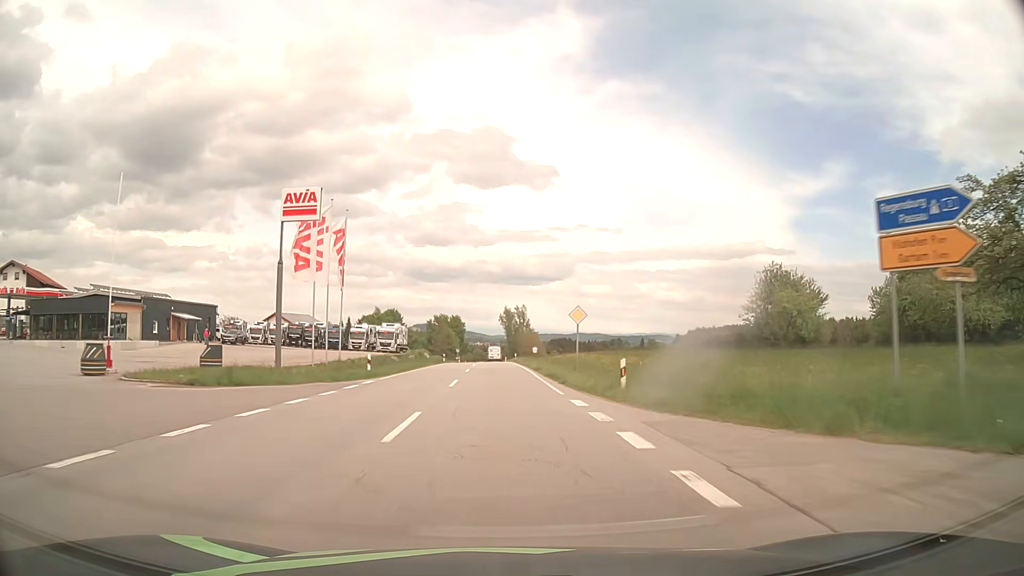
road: secondary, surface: asphalt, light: Day
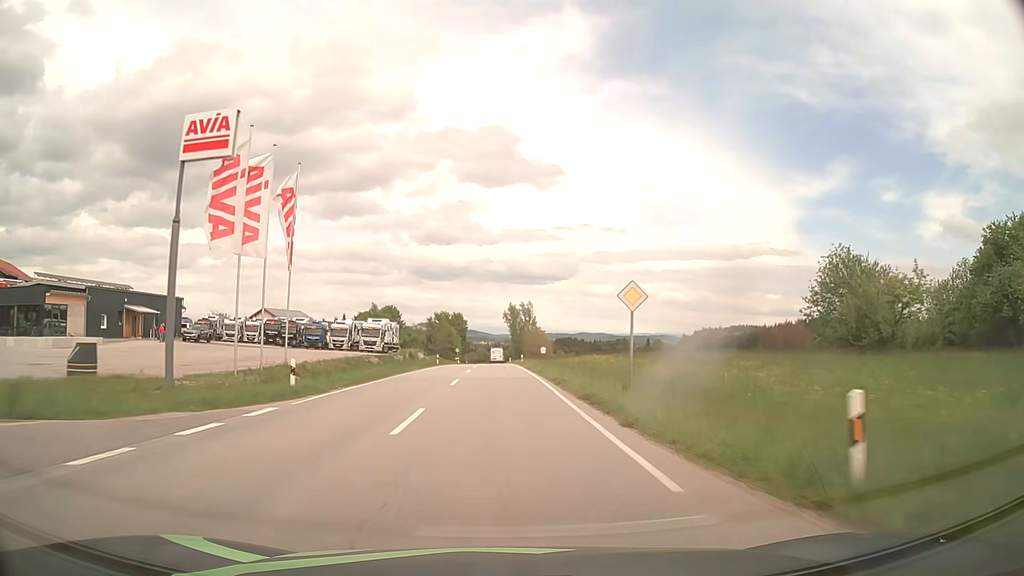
(-0.1, +11.7) m; 0°
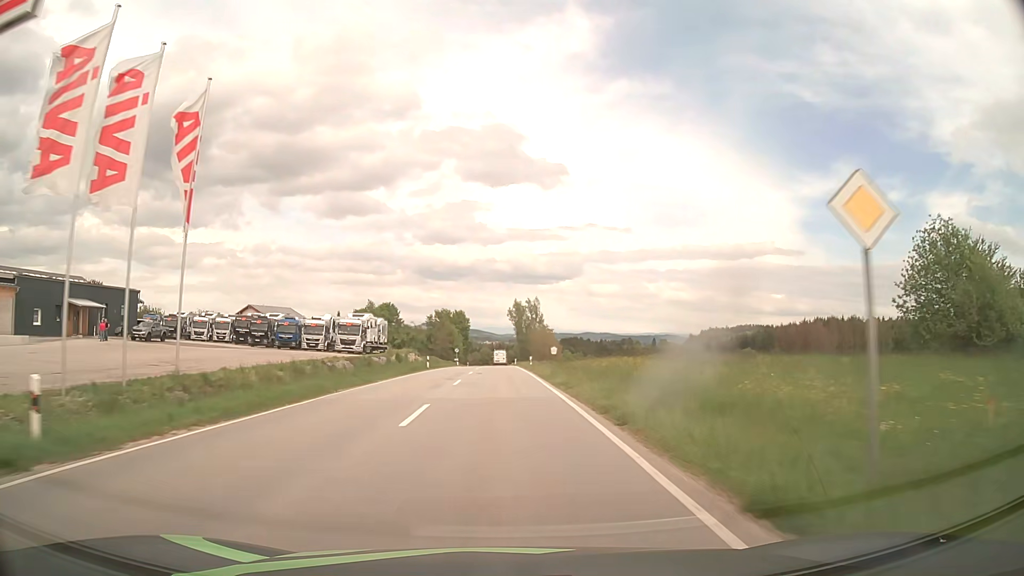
(0.0, +11.7) m; 0°
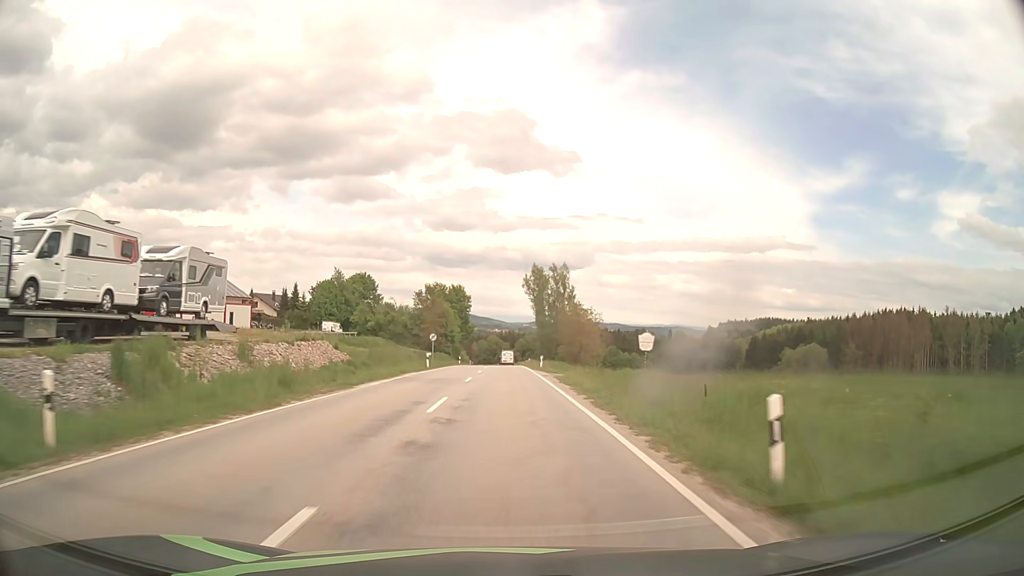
(-0.5, +46.8) m; -1°
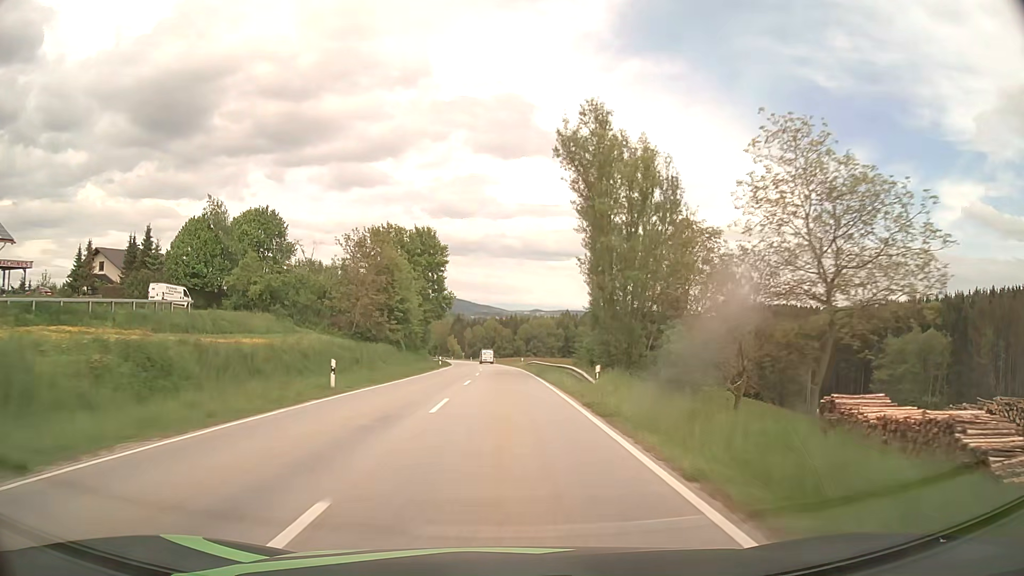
(+0.1, +61.2) m; 0°
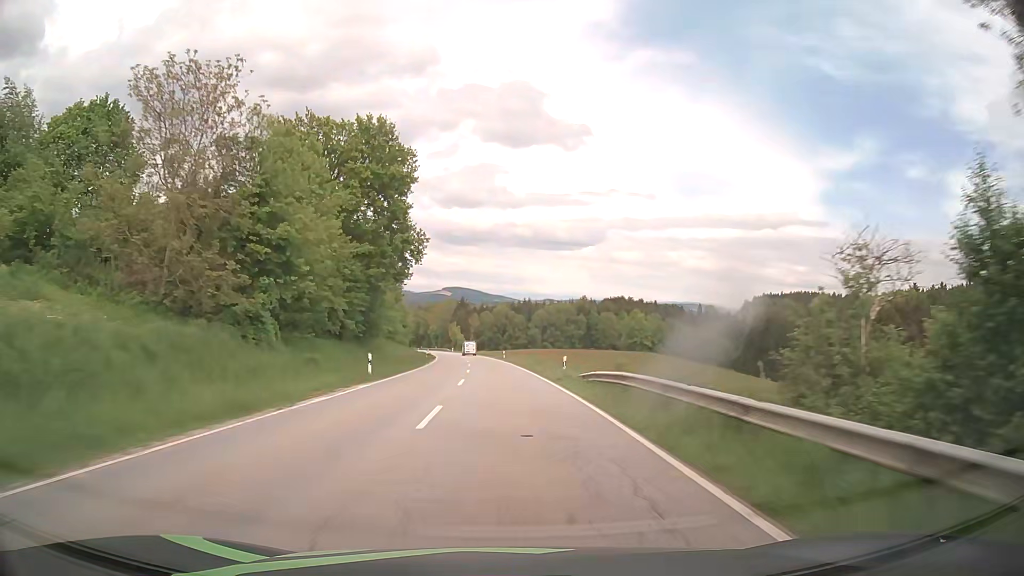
(-0.2, +40.3) m; -1°
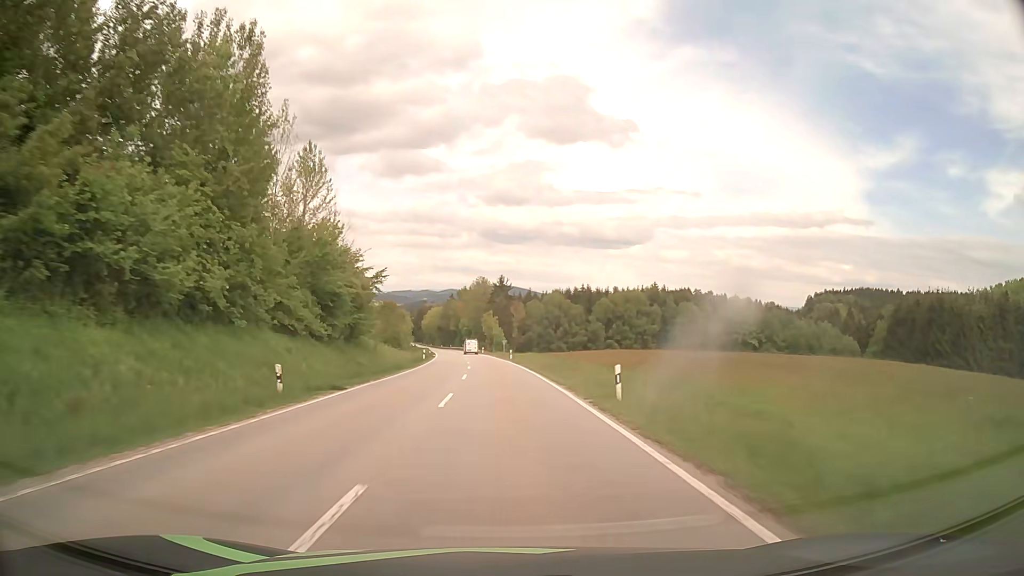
(-2.0, +57.6) m; -4°
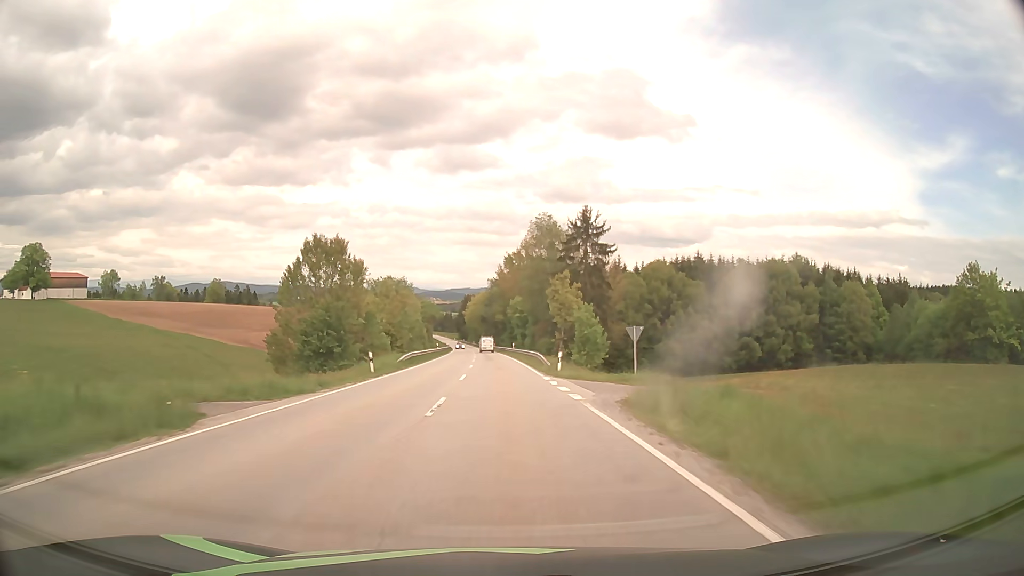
(-3.5, +76.1) m; -5°
(0, +10) (0, +20) (0, +30) (-1, +40) (-1, +50) (-1, +60) (-2, +70) (-2, +80) (-3, +90) (-3, +100) m
